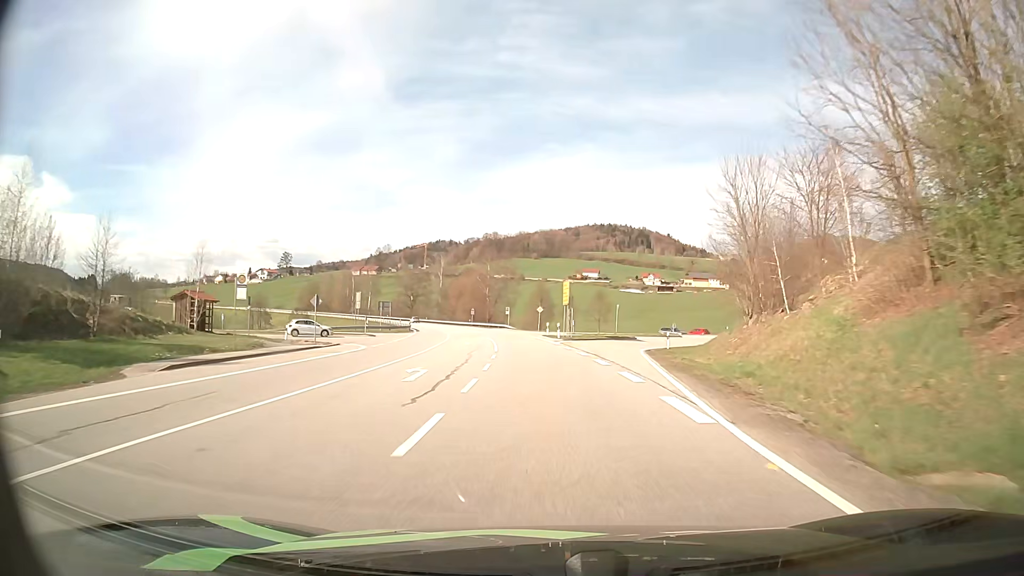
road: secondary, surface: asphalt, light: Day
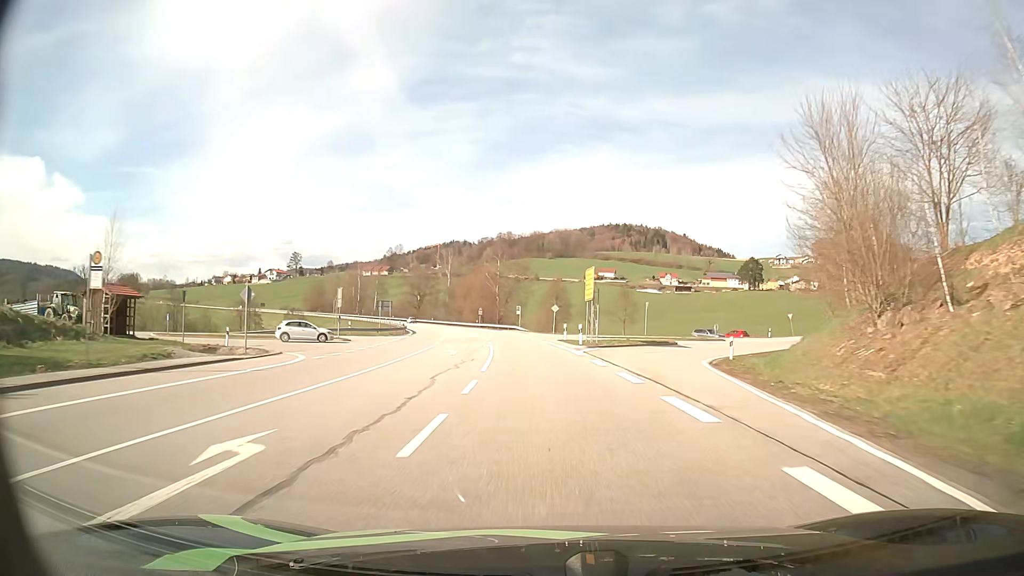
(-0.2, +12.2) m; -1°
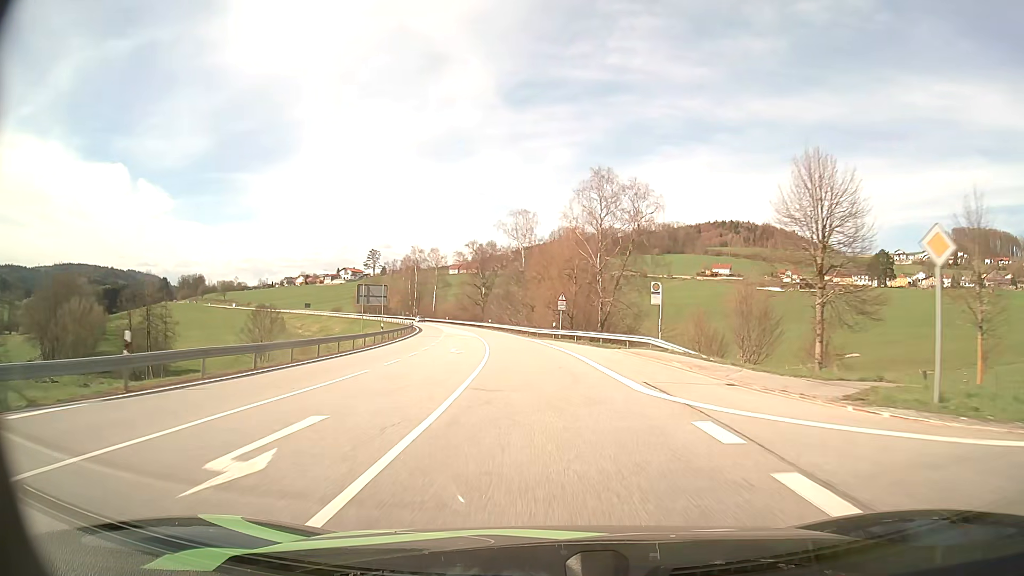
(-4.3, +61.0) m; -8°
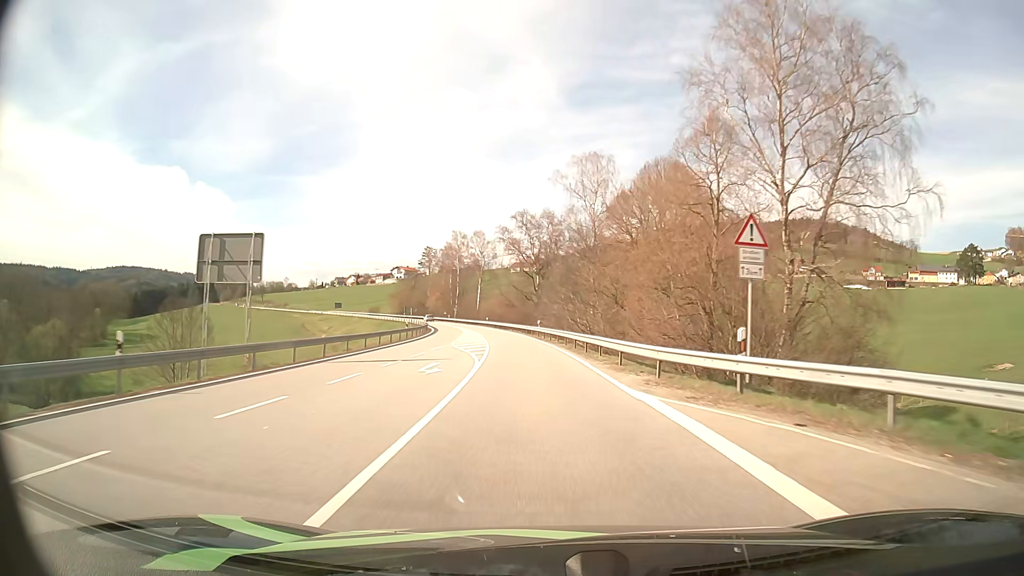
(-2.0, +37.6) m; -6°
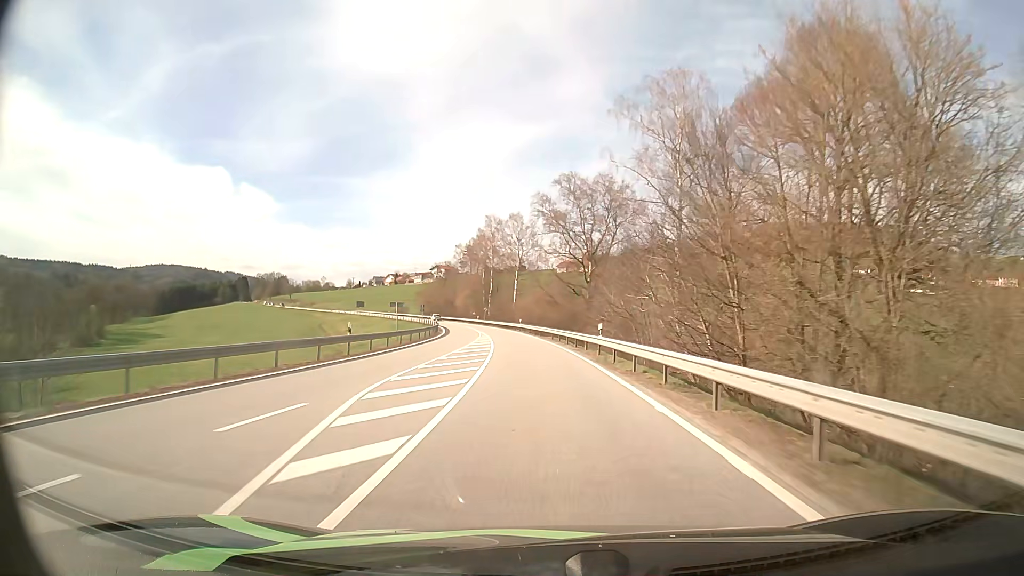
(-0.9, +25.6) m; -4°
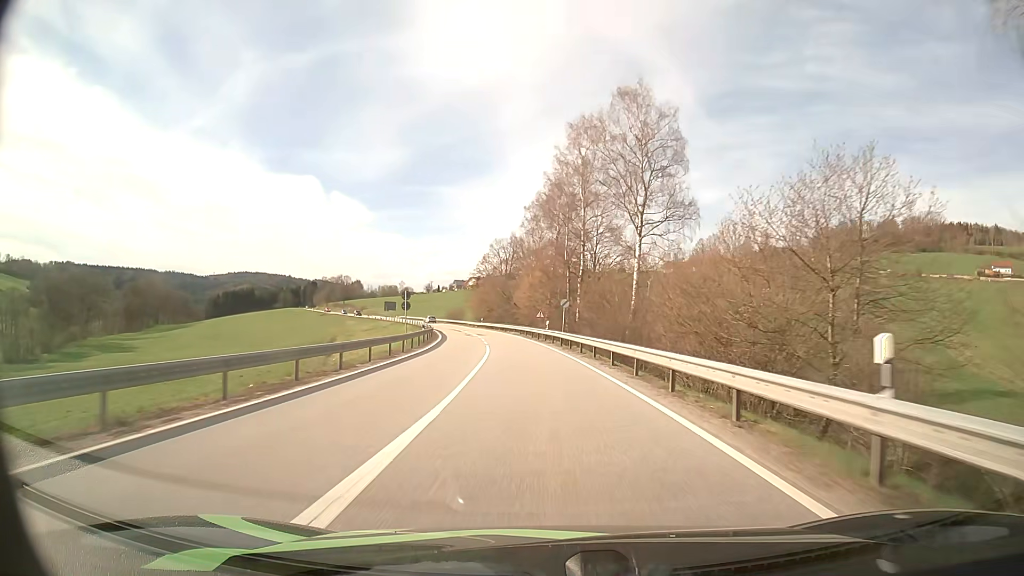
(-5.1, +64.9) m; -8°
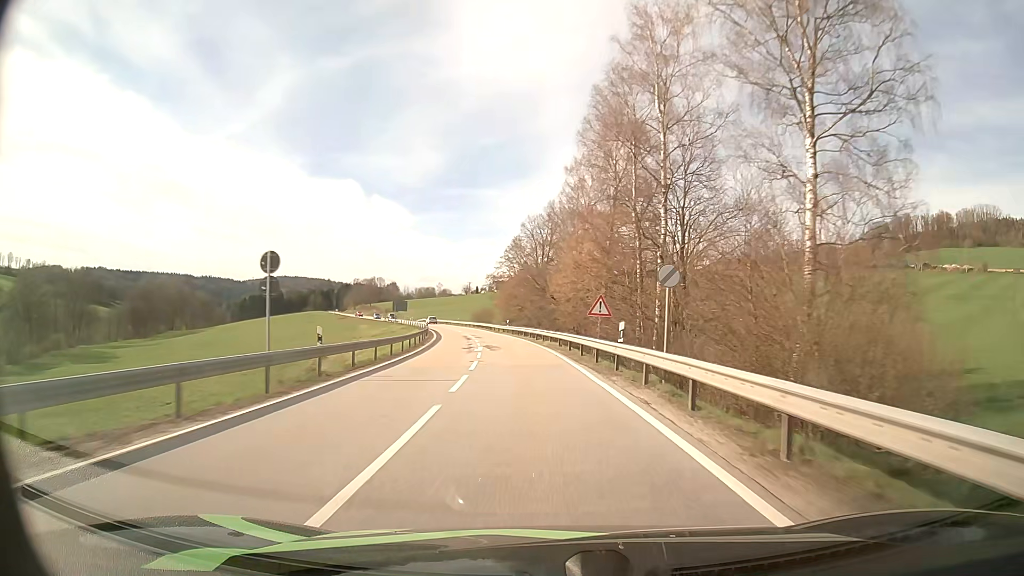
(-0.8, +26.6) m; -4°
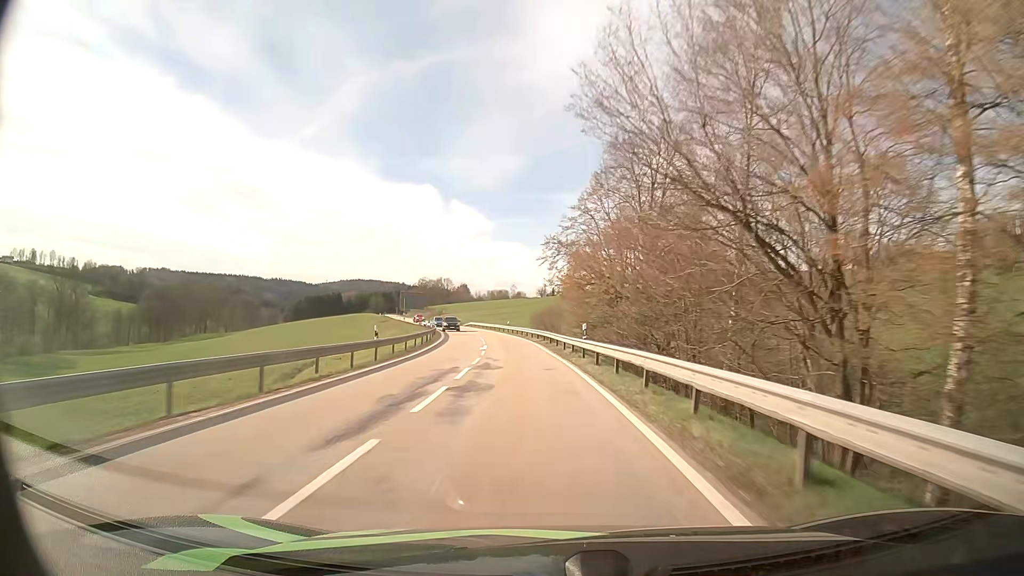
(-2.3, +41.0) m; -6°
(0, +10) (-1, +20) (-1, +30) (-2, +40) (-4, +50) (-5, +60) (-7, +70) (-8, +79) (-10, +89) (-13, +99) m
